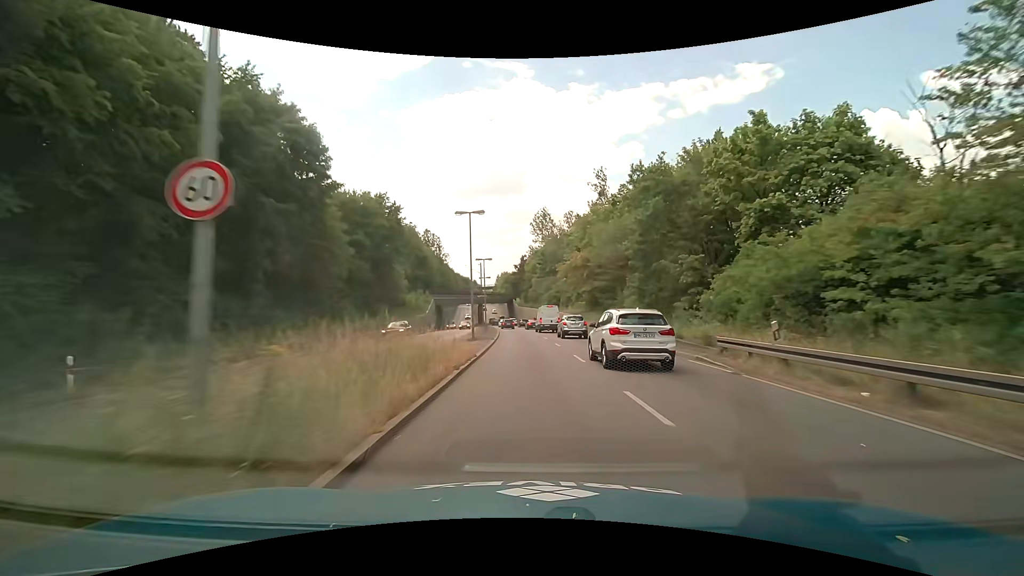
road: primary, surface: asphalt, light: Day
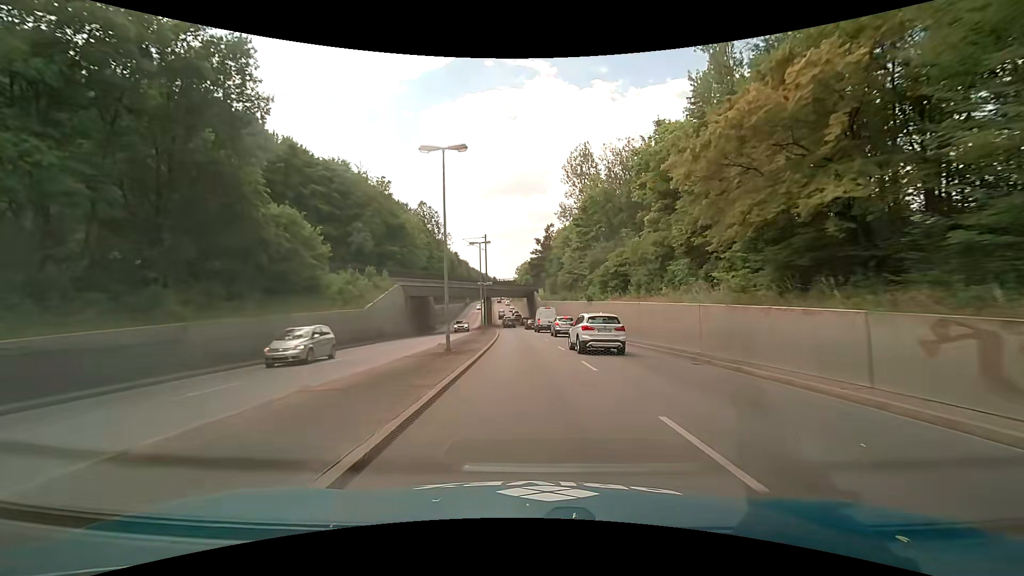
(-0.9, +38.2) m; -2°
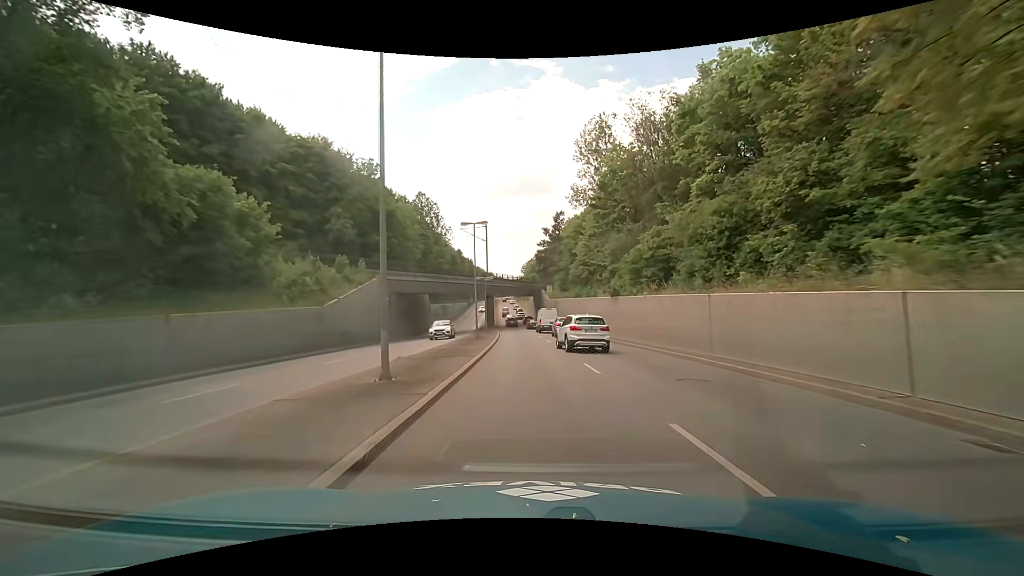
(-0.2, +9.5) m; -1°
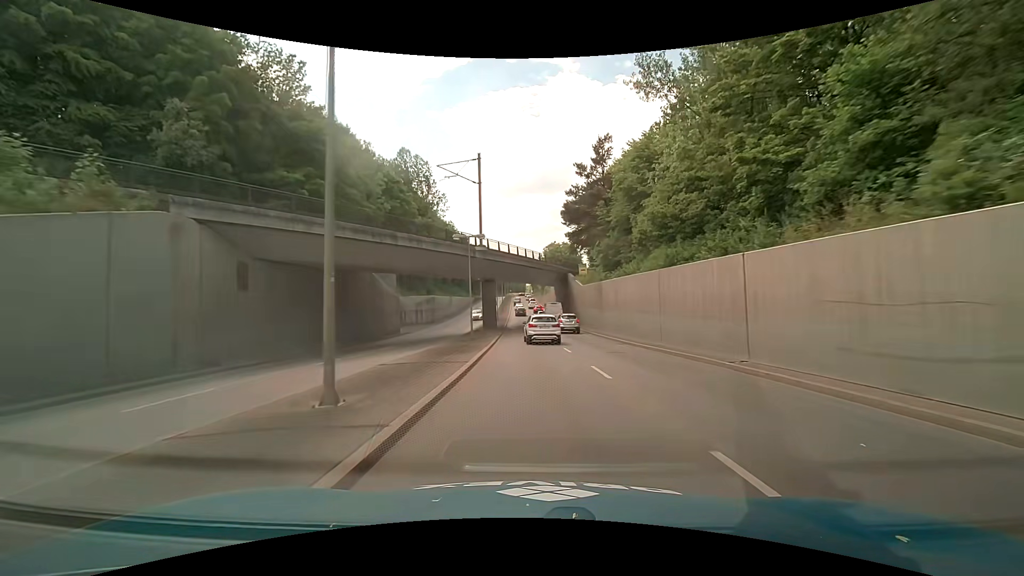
(-0.7, +28.3) m; -3°
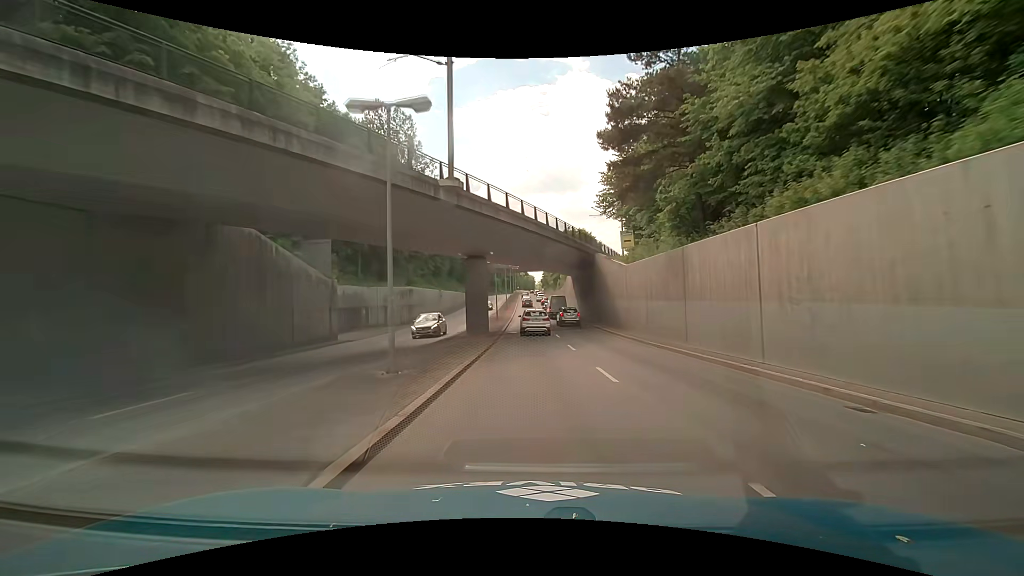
(-0.1, +18.9) m; -1°
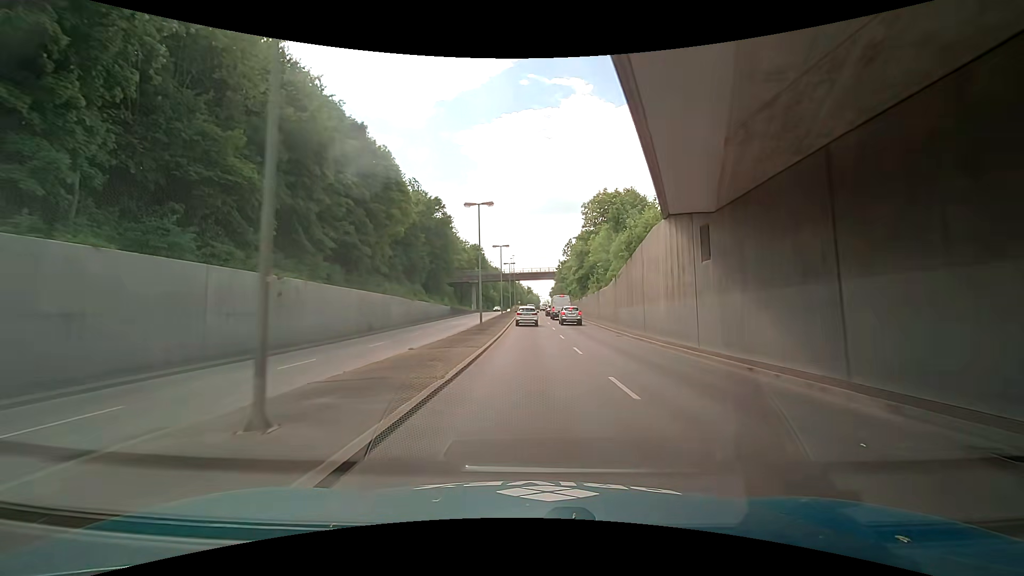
(-0.3, +47.1) m; -2°
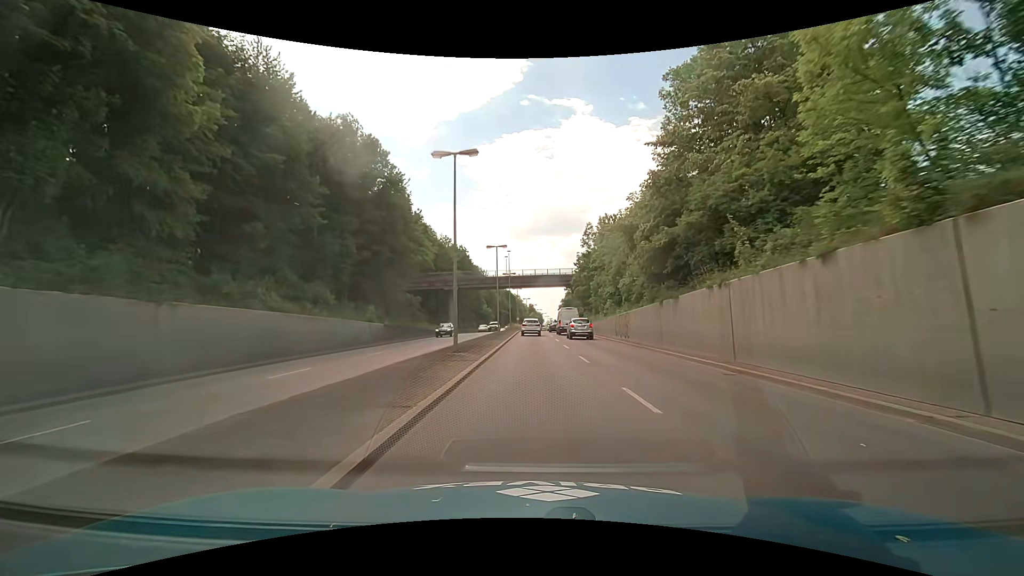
(+0.7, +37.0) m; +2°
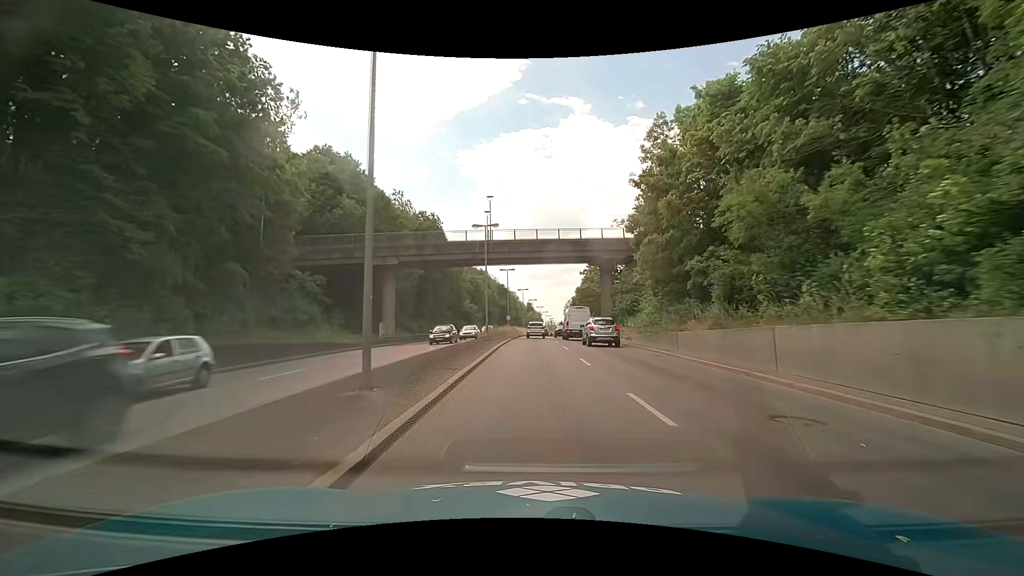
(0.0, +37.0) m; 0°
(0, +10) (0, +20) (0, +30) (0, +40) (0, +50) (+1, +60) (+1, +70) (+1, +80) (+2, +90) (+3, +100) m
